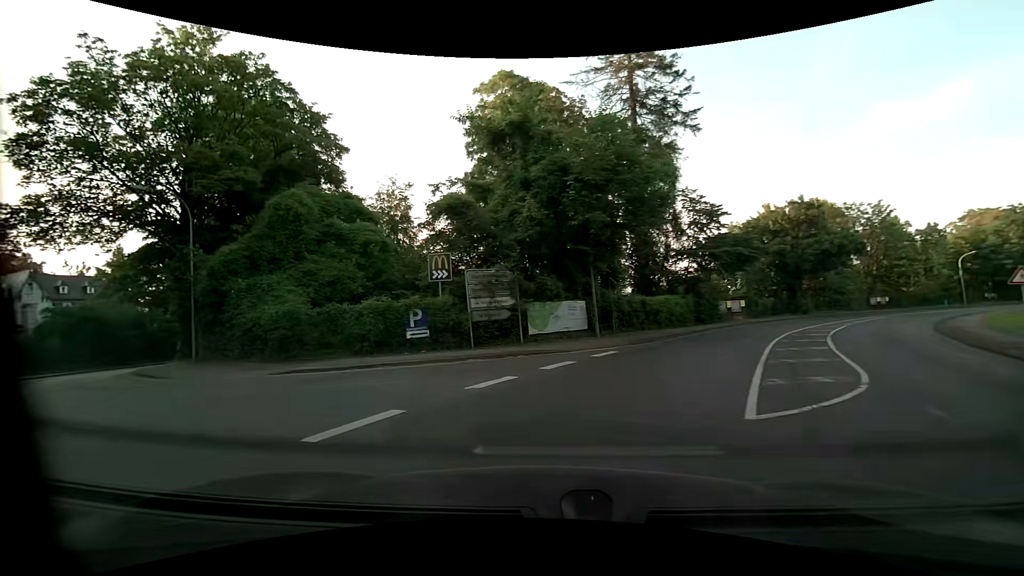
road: primary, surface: asphalt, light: Day
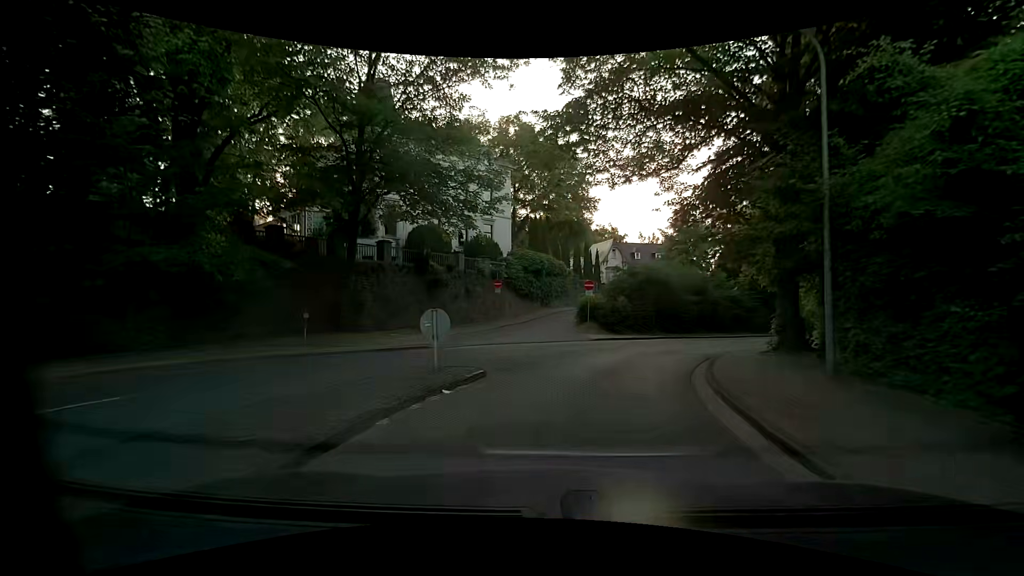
(-7.7, +11.1) m; -58°
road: unclassified
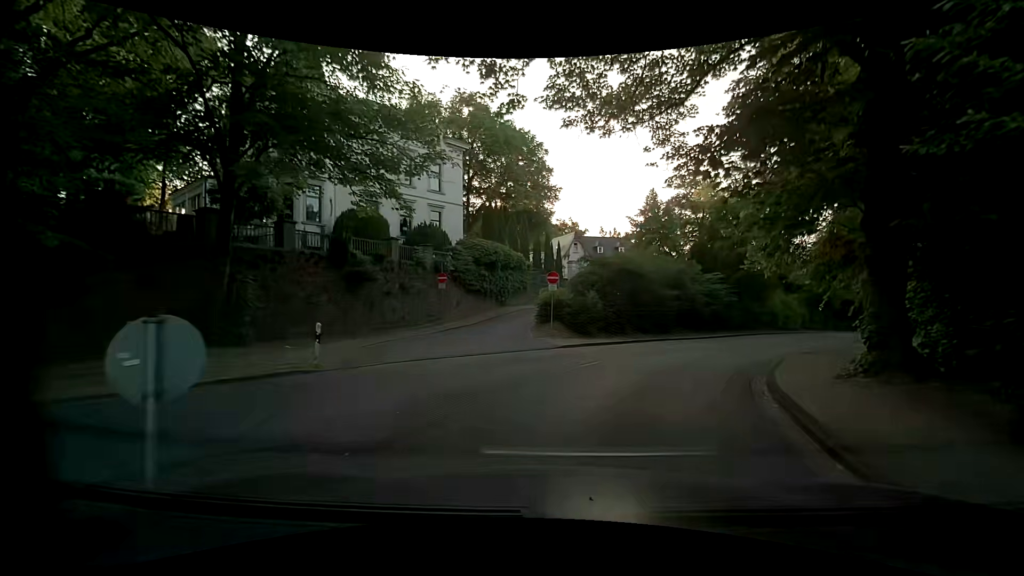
(+0.3, +6.2) m; +5°
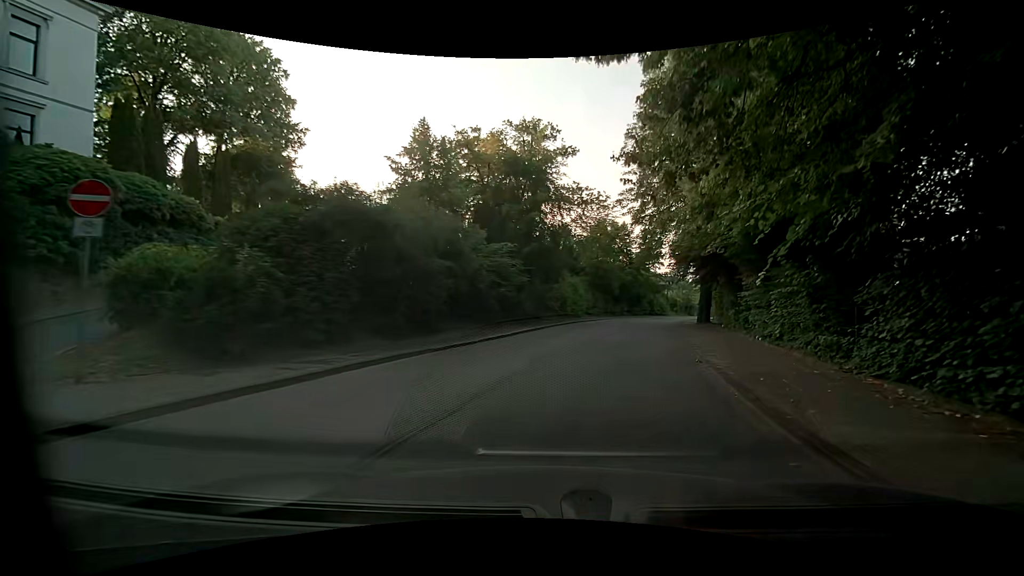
(+3.4, +14.5) m; +26°
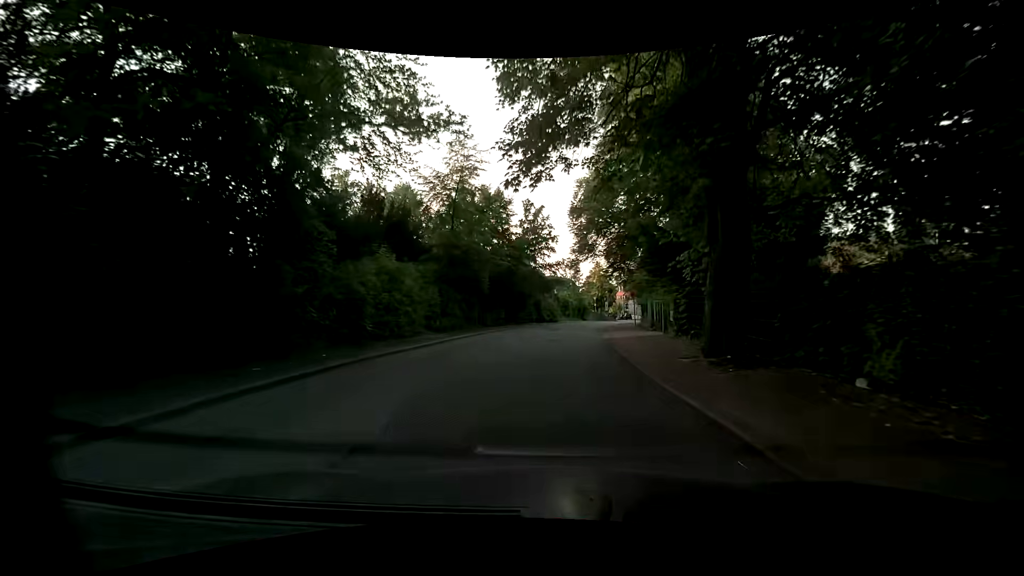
(+3.6, +24.3) m; +12°
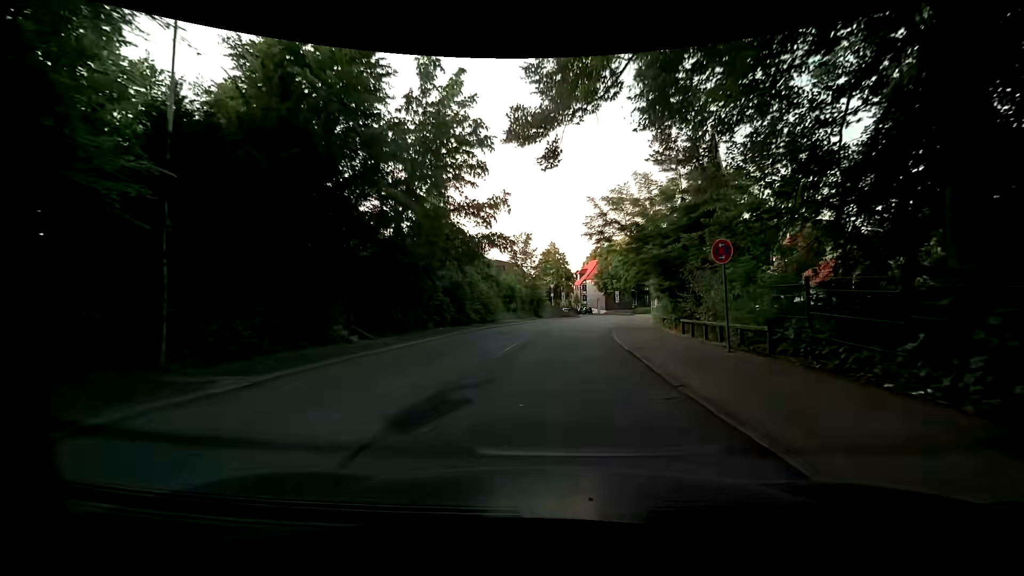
(+1.1, +27.9) m; +6°
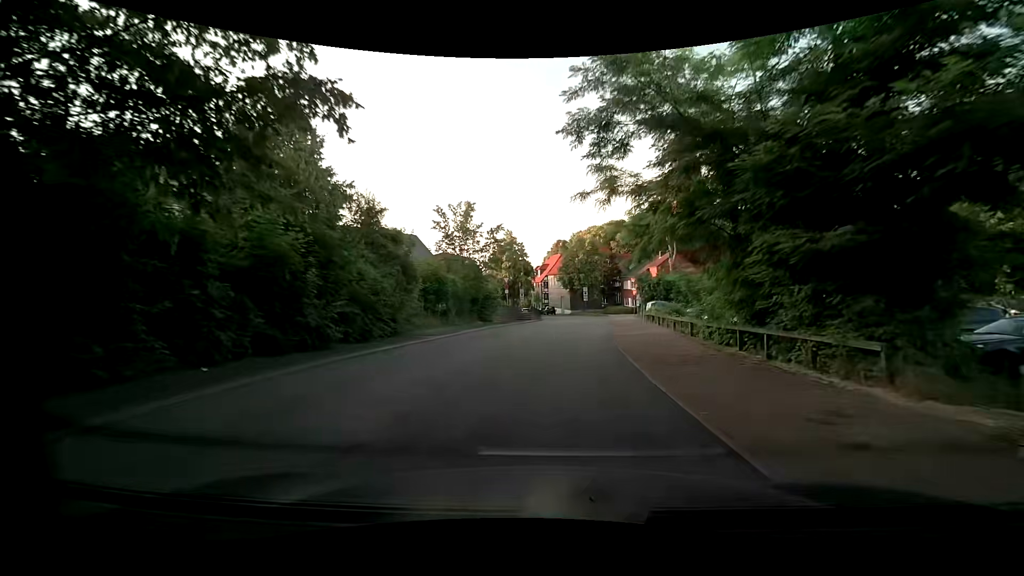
(+0.7, +16.4) m; +5°
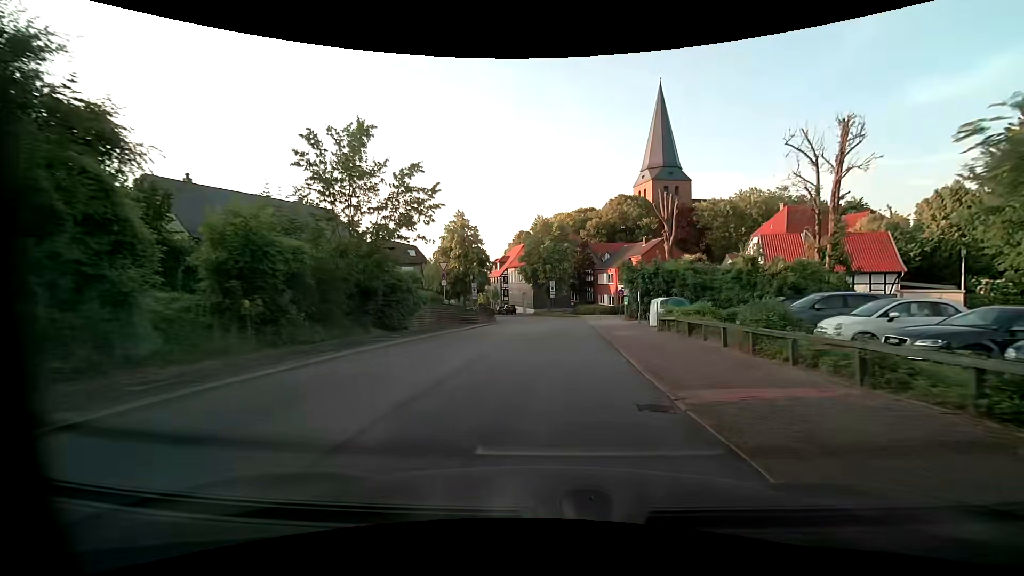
(+0.5, +15.7) m; +5°
